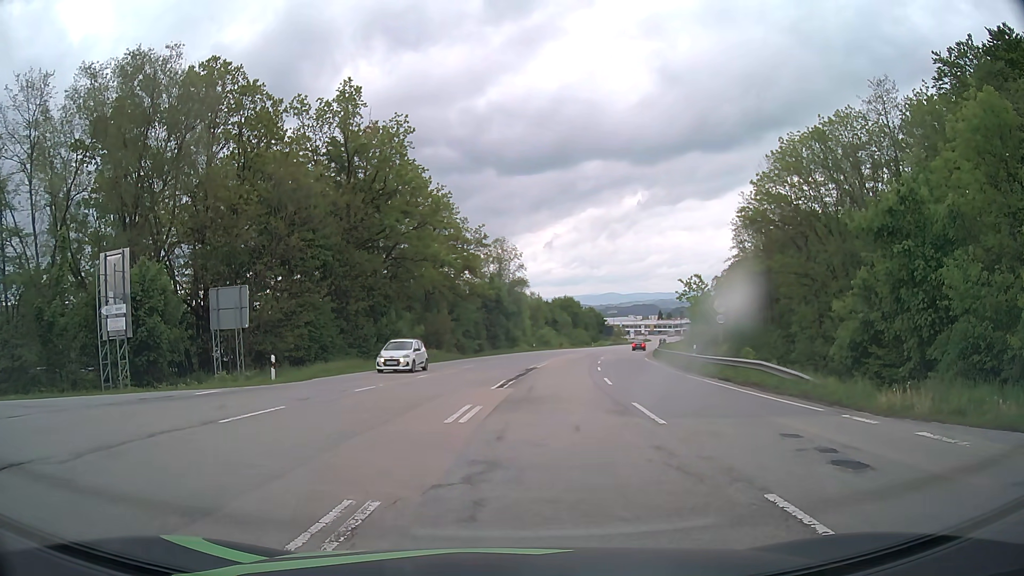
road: secondary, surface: asphalt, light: Day
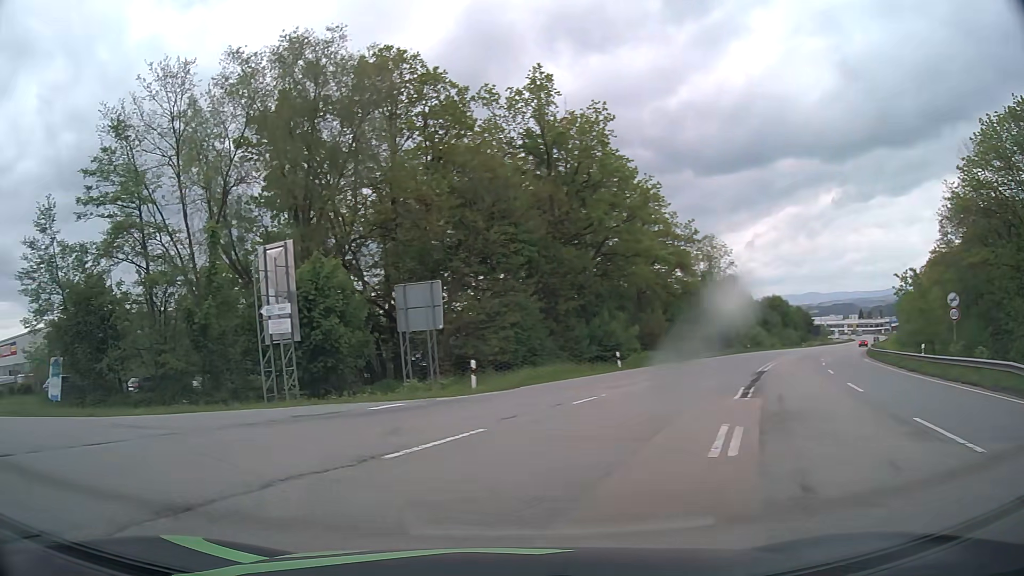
(-0.4, +3.7) m; -16°
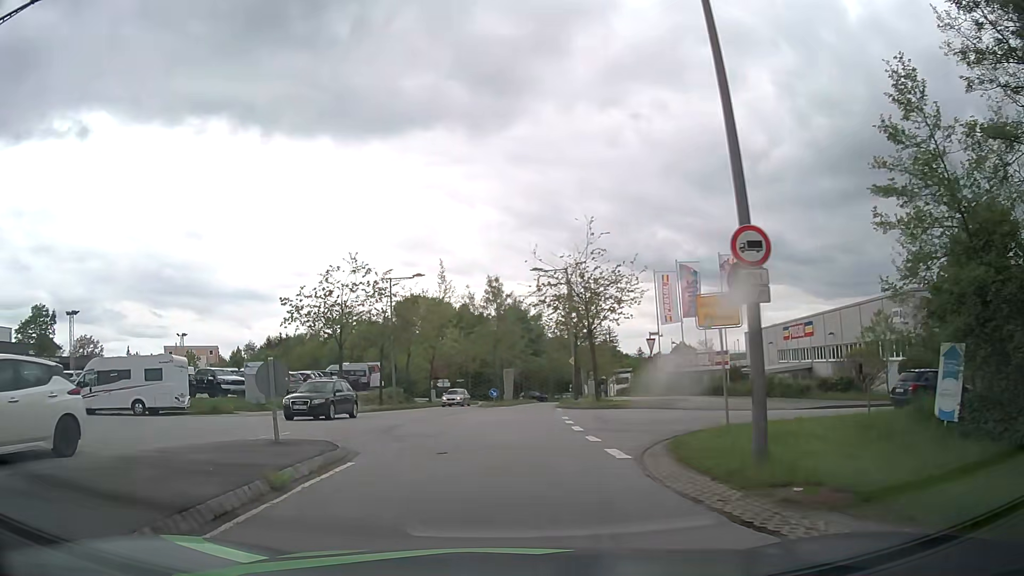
(-9.4, +9.9) m; -69°
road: residential
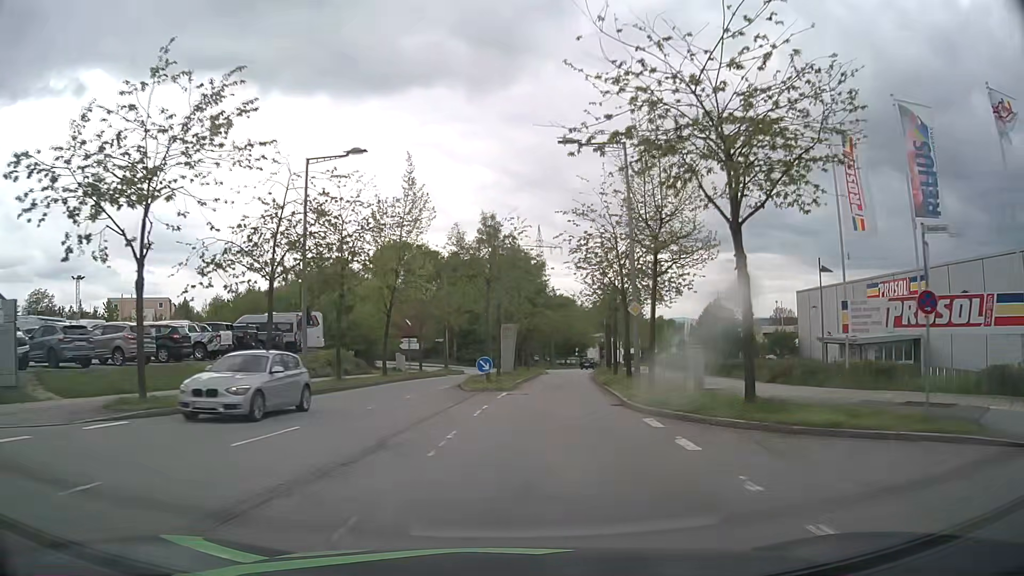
(-0.5, +22.1) m; 0°
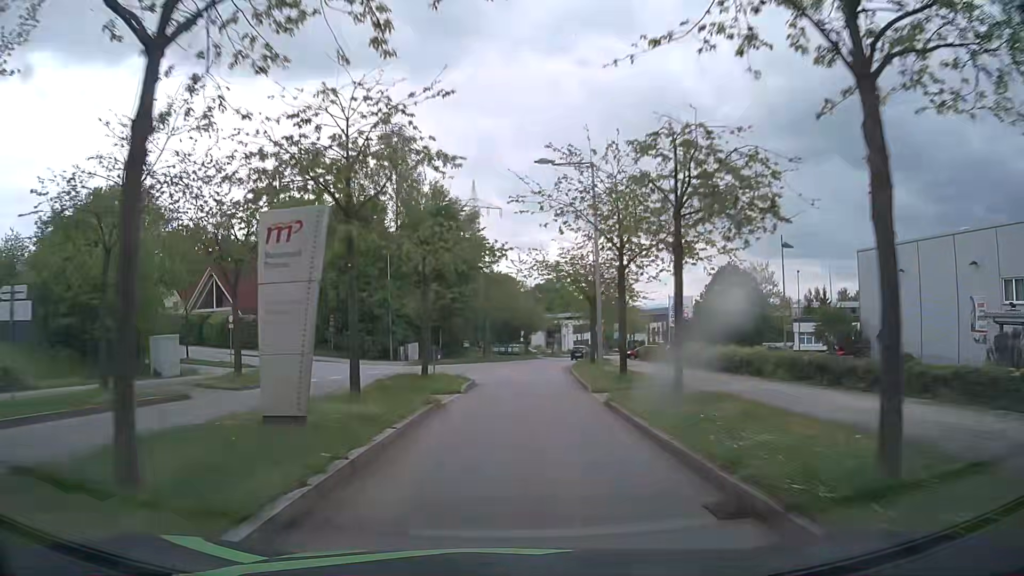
(+2.2, +31.4) m; +6°
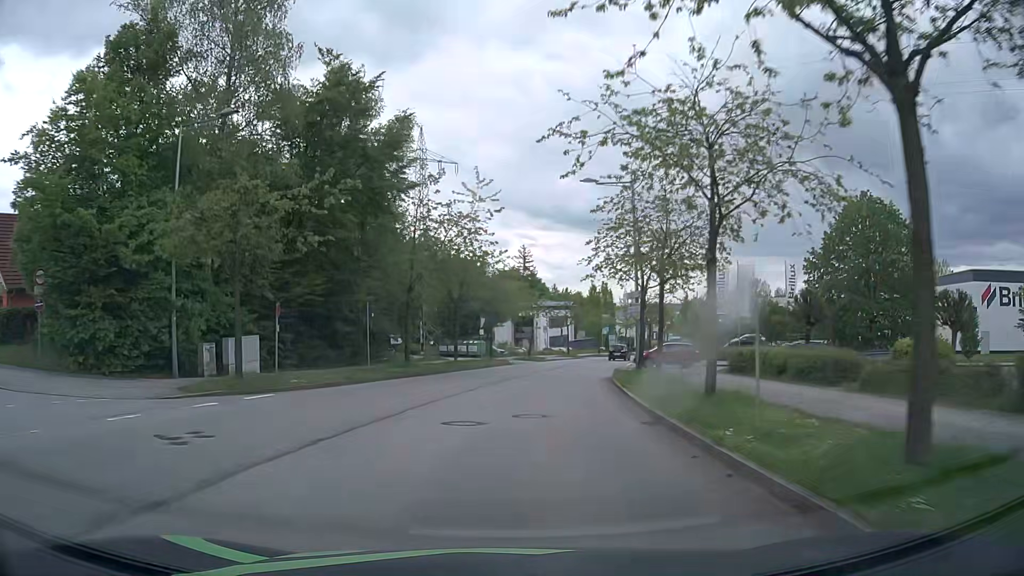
(+0.6, +31.9) m; +3°
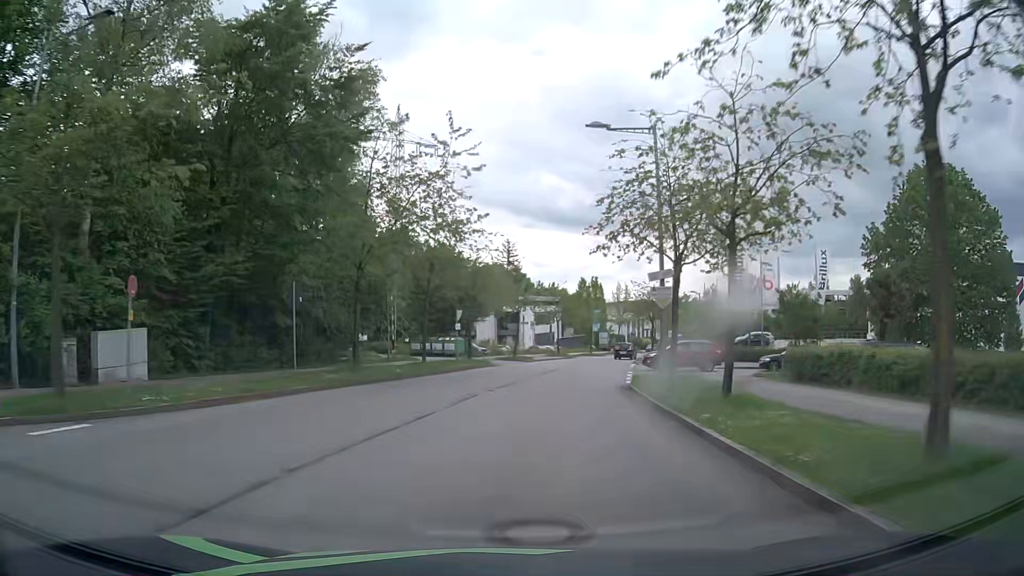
(+0.1, +8.1) m; +2°
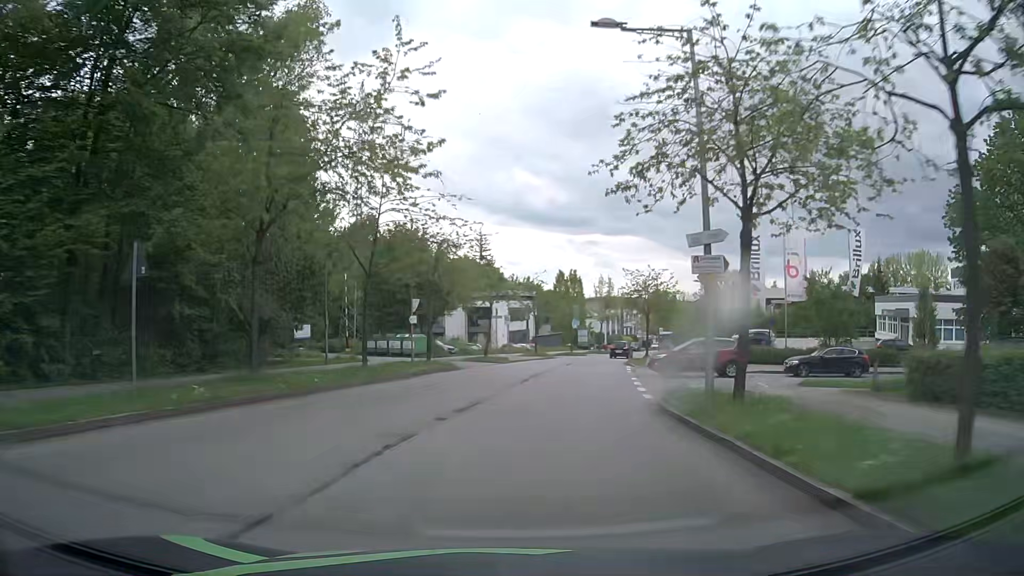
(+0.1, +8.2) m; +2°
(0, +10) (+1, +20) (+2, +30) (+4, +40) (+7, +49) (+9, +59) (+12, +69) (+16, +78) (+19, +87) (+22, +97) m
